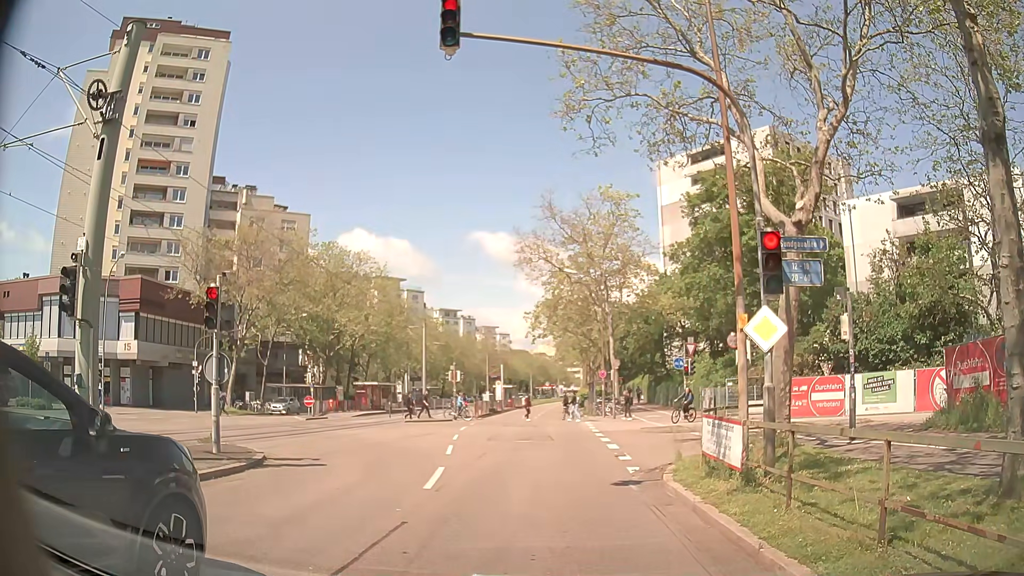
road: tertiary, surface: asphalt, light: Day
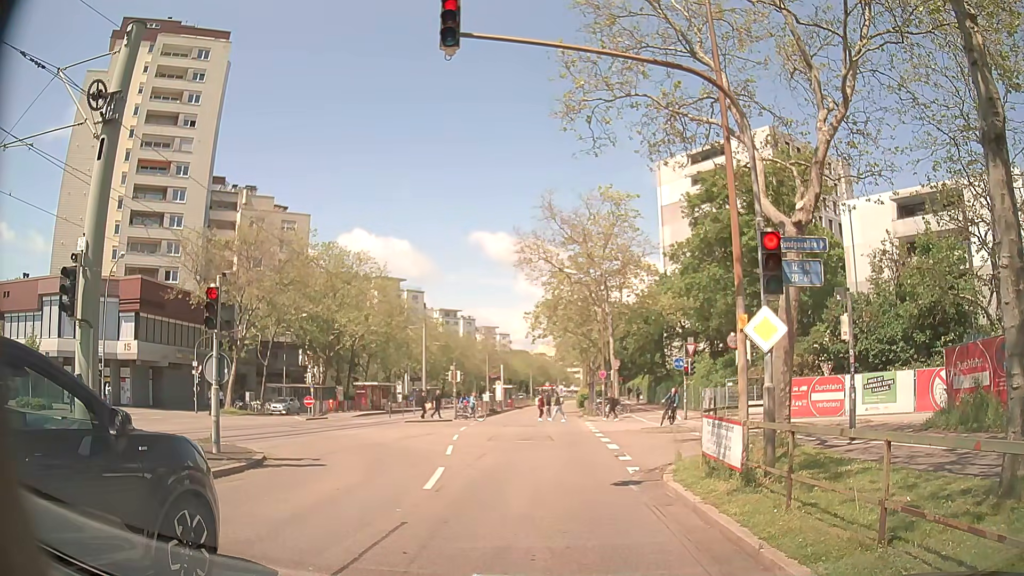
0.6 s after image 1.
(0.0, 0.0) m; 0°
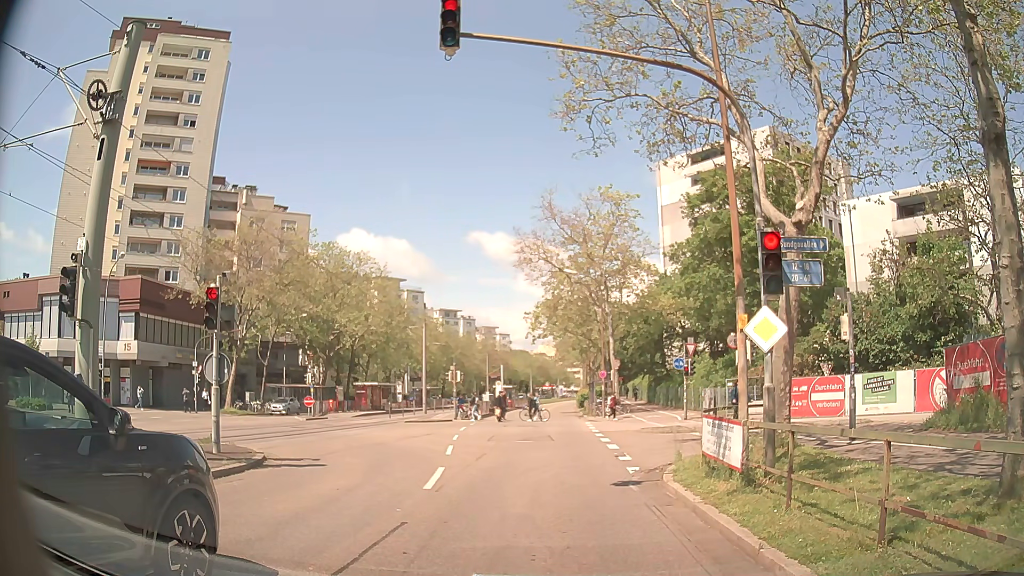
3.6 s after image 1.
(0.0, 0.0) m; 0°
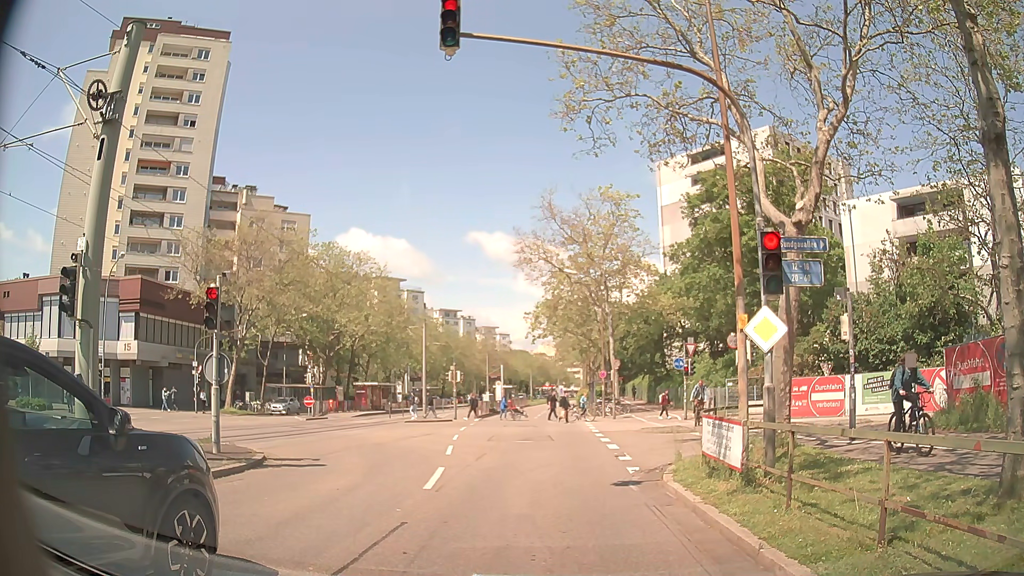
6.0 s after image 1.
(0.0, 0.0) m; 0°
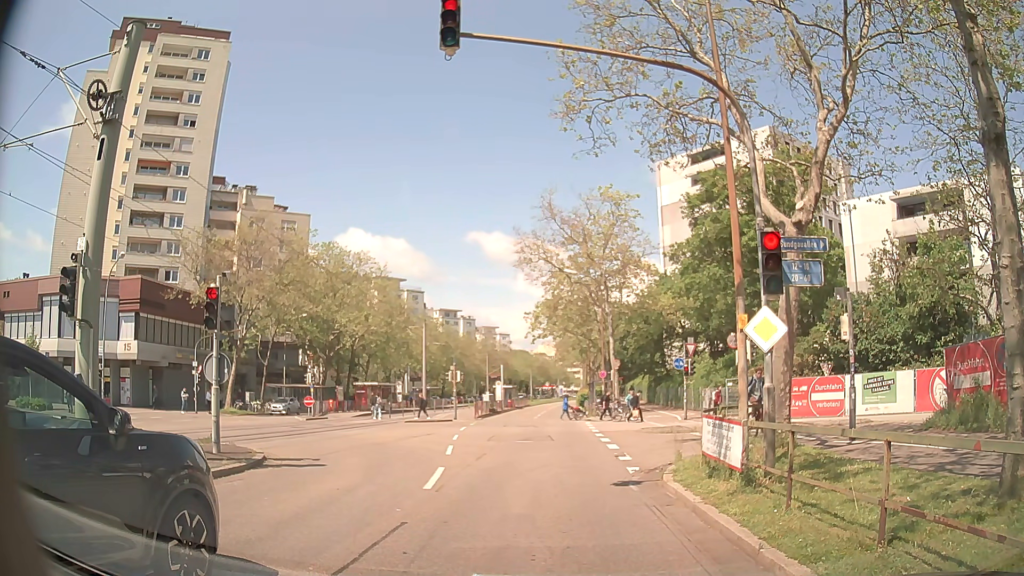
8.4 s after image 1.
(0.0, 0.0) m; 0°
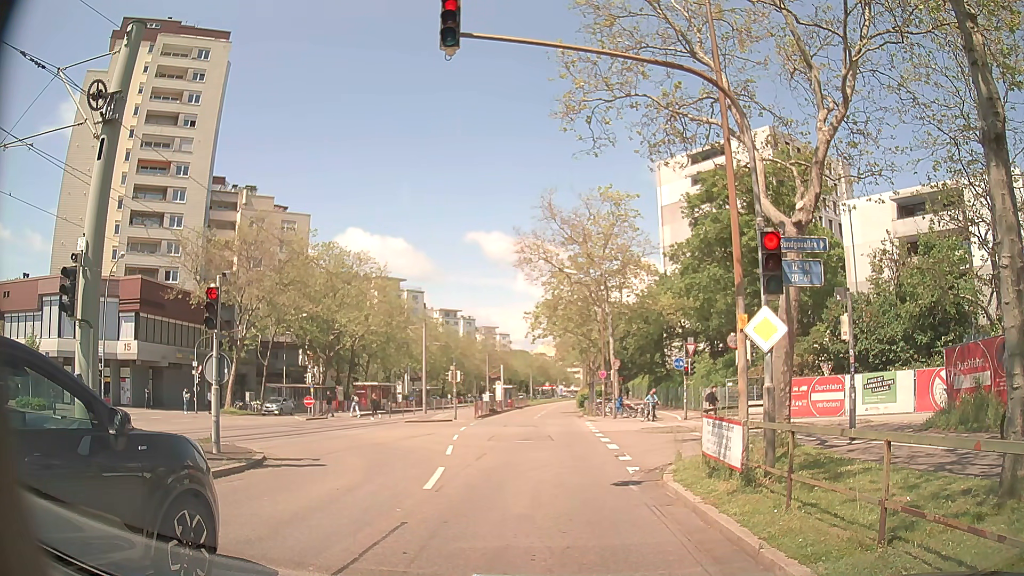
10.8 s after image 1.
(0.0, 0.0) m; 0°
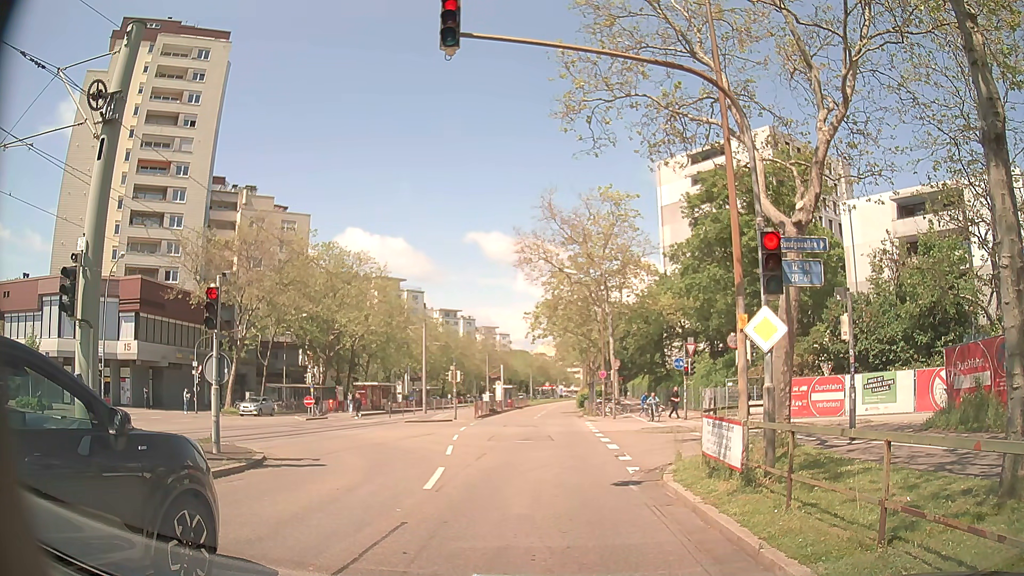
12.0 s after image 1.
(0.0, 0.0) m; 0°
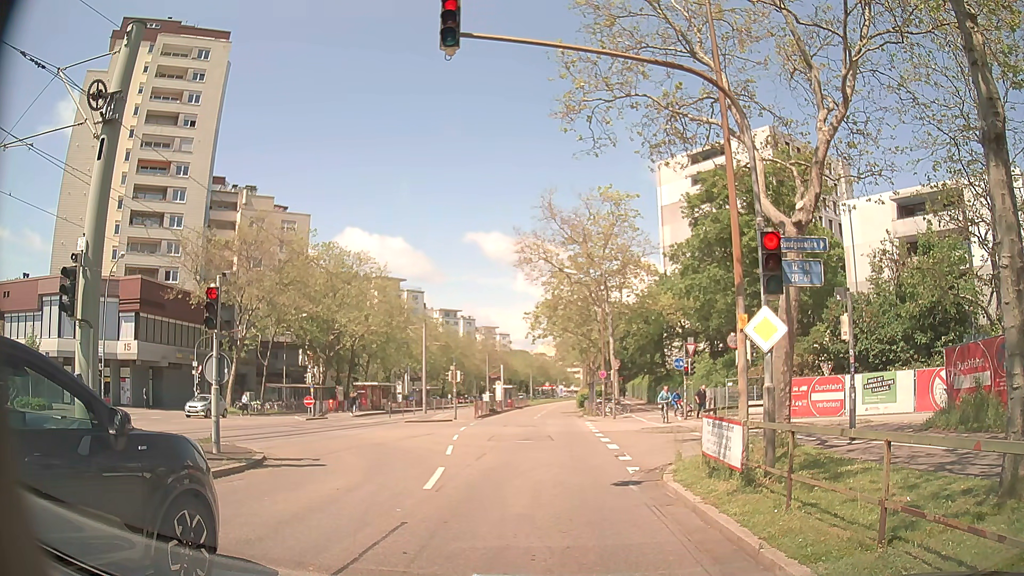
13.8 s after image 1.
(0.0, 0.0) m; 0°
